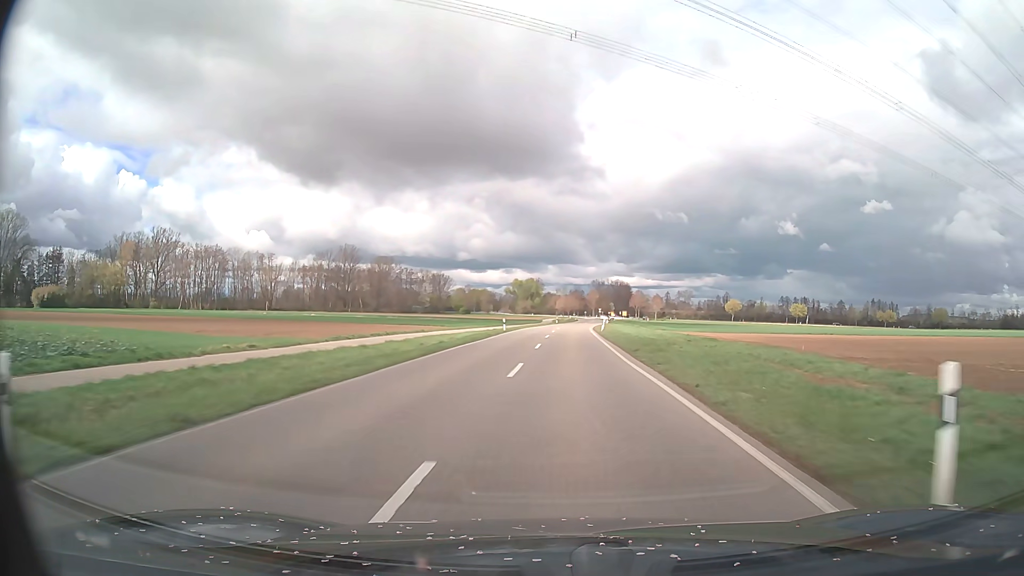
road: tertiary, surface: asphalt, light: Day
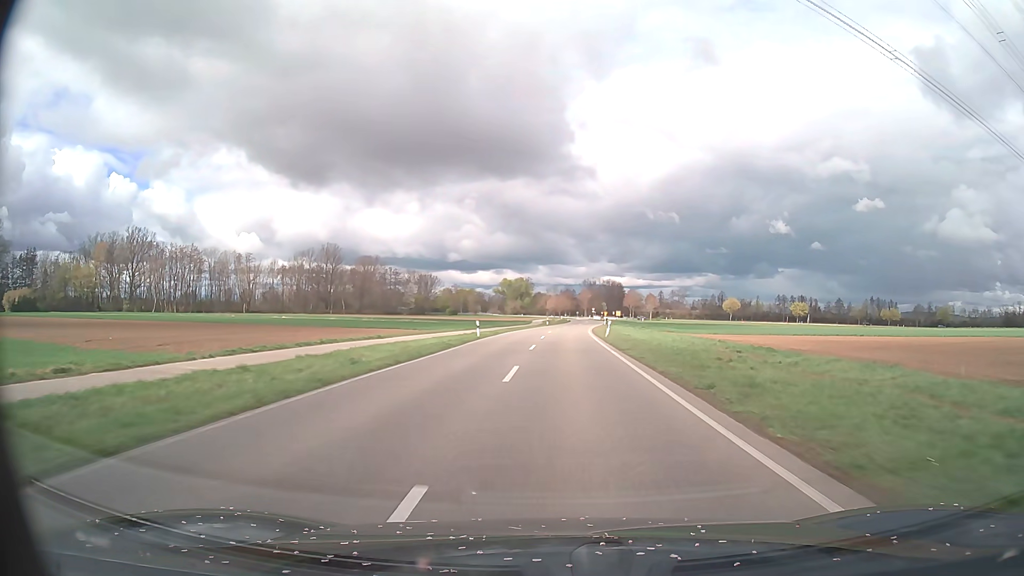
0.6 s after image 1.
(+0.1, +13.0) m; +1°
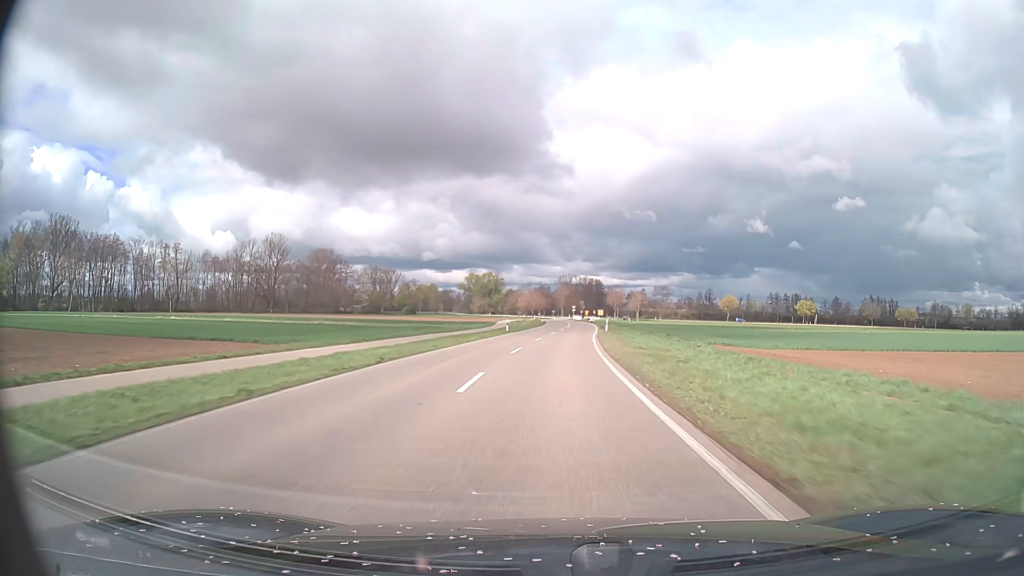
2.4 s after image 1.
(+0.7, +38.2) m; +2°
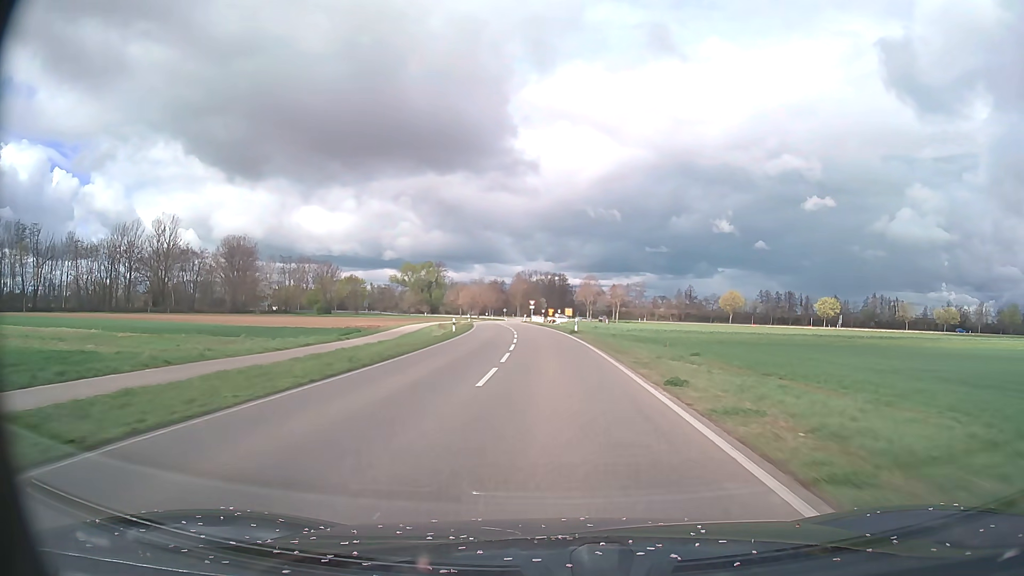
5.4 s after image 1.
(+2.2, +59.5) m; +4°
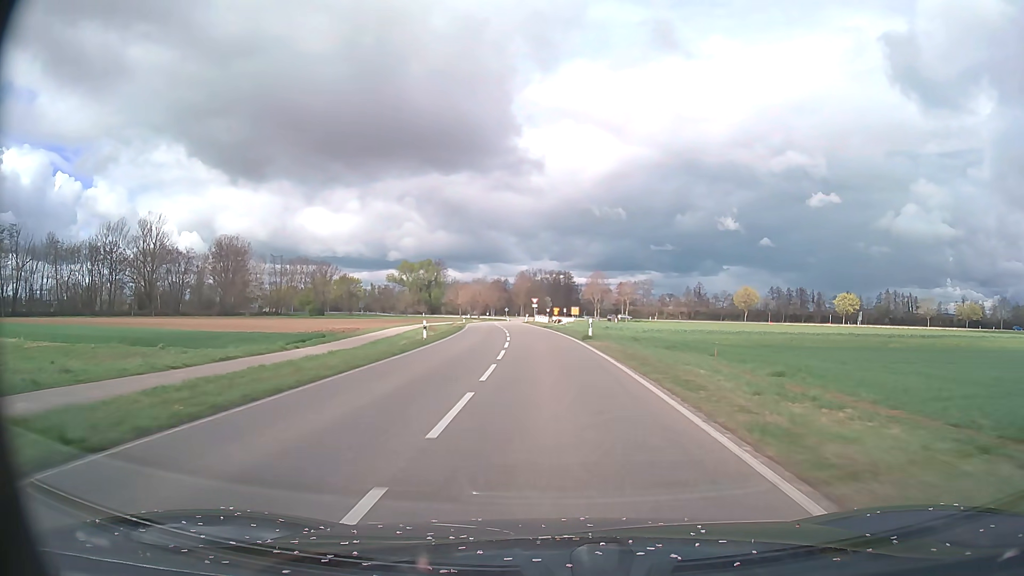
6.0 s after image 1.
(0.0, +11.3) m; 0°
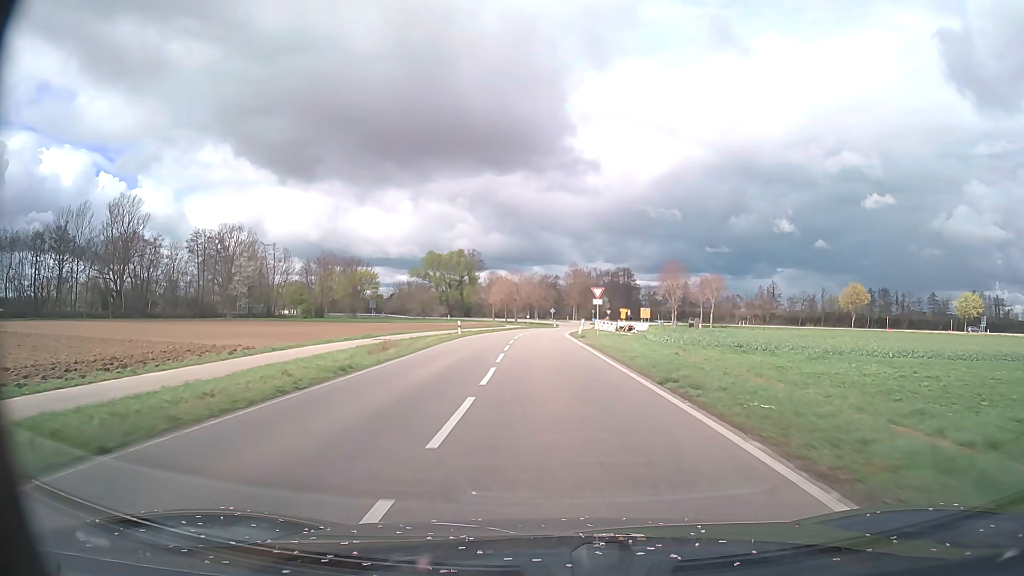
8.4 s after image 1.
(-1.9, +42.9) m; -5°
(0, +10) (0, +20) (0, +30) (-1, +40) (0, +50) (0, +60) (+1, +70) (+3, +80) (+4, +90) (+6, +100) m
